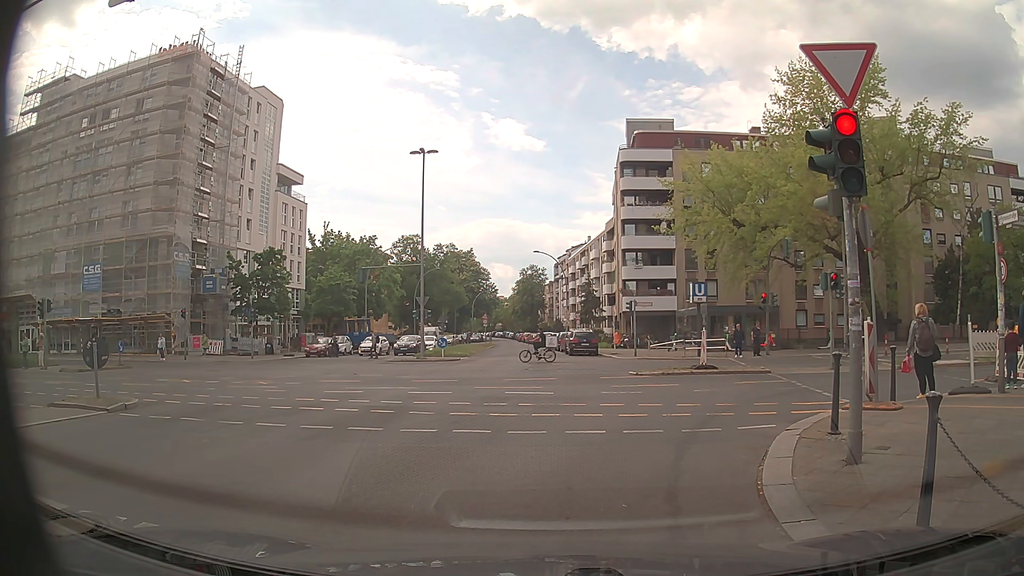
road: tertiary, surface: asphalt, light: Day
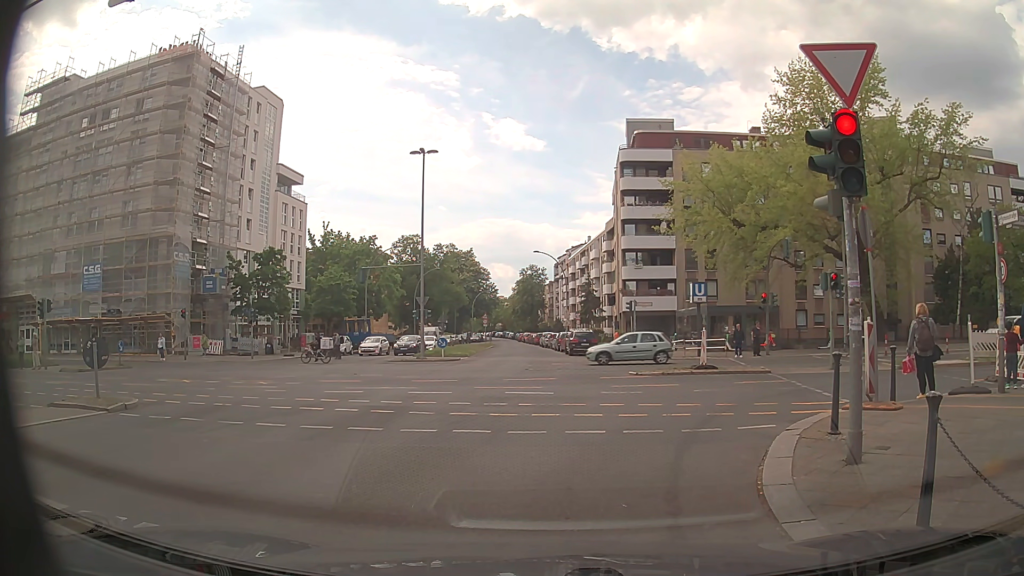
(0.0, 0.0) m; 0°
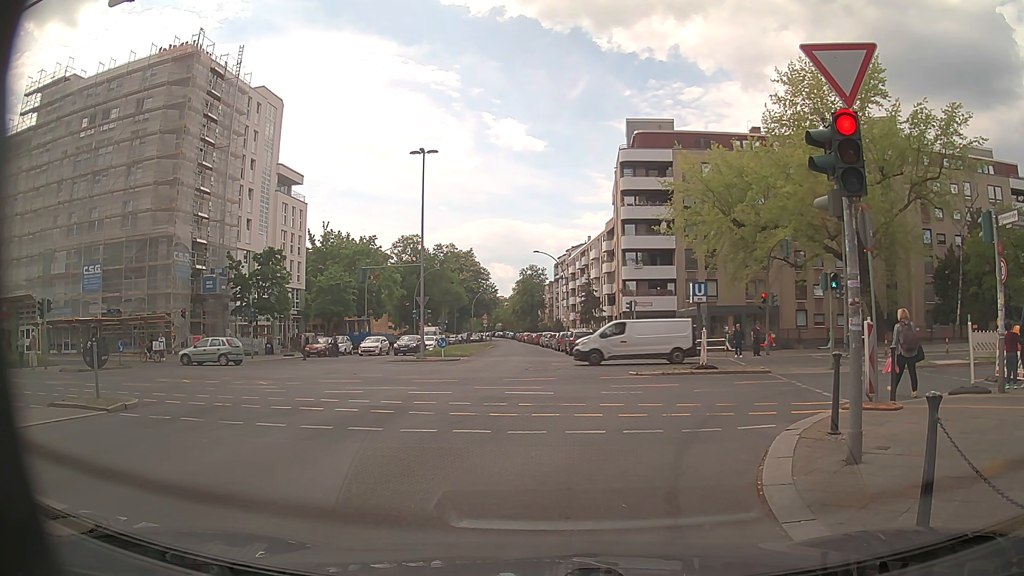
(0.0, 0.0) m; 0°
